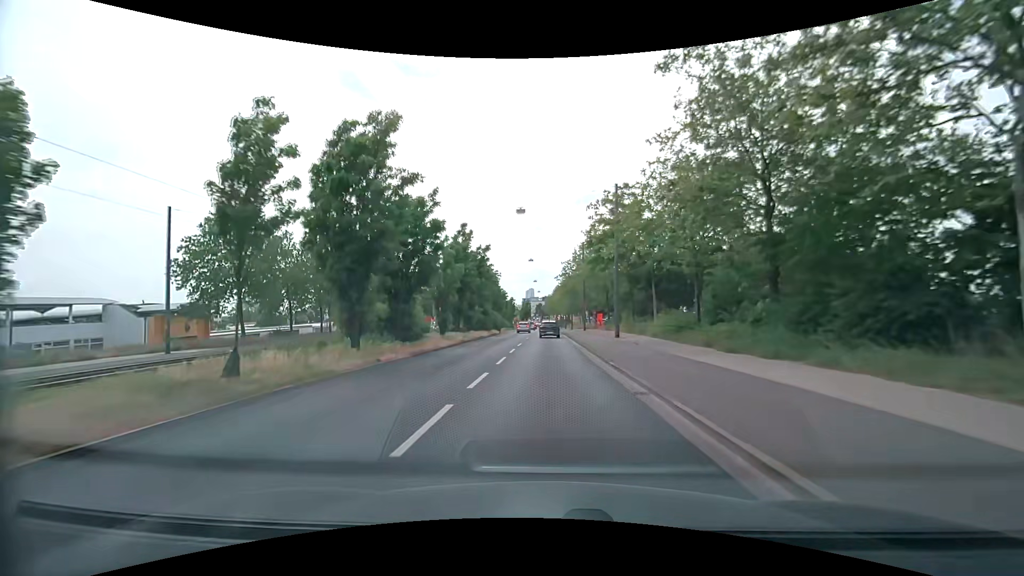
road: primary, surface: asphalt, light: Day
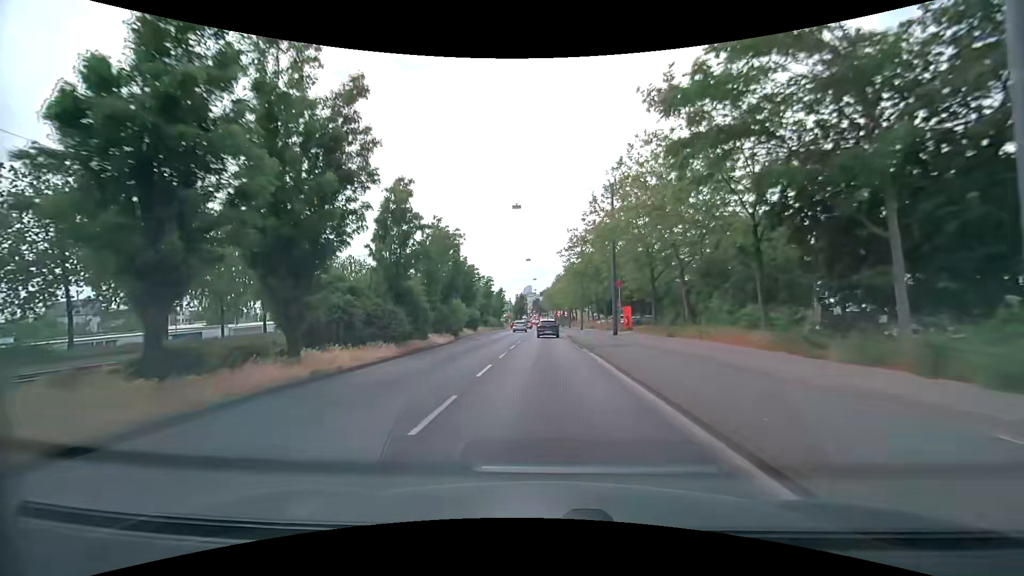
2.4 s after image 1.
(+0.1, +29.0) m; 0°
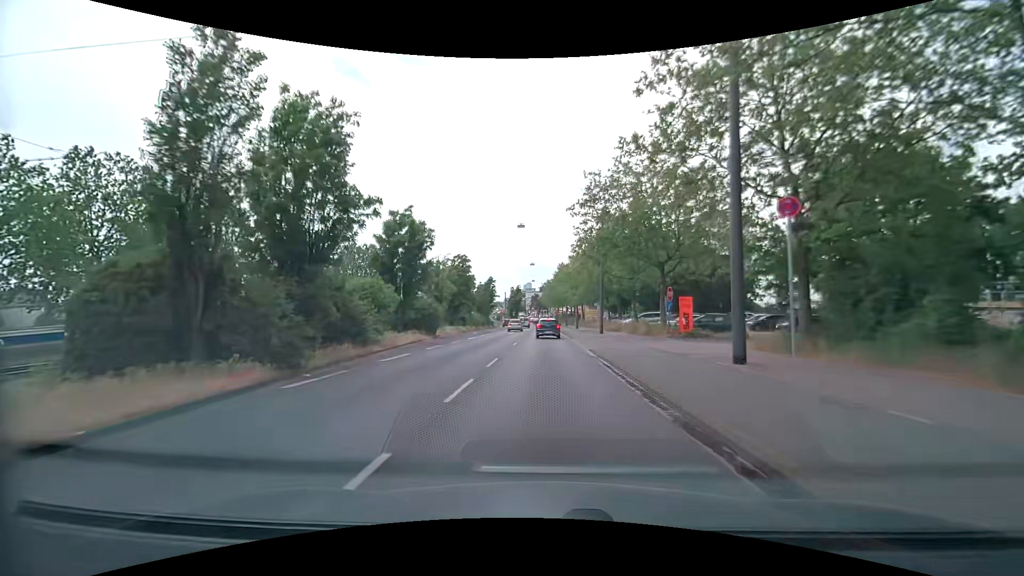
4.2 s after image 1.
(-0.1, +21.8) m; -1°
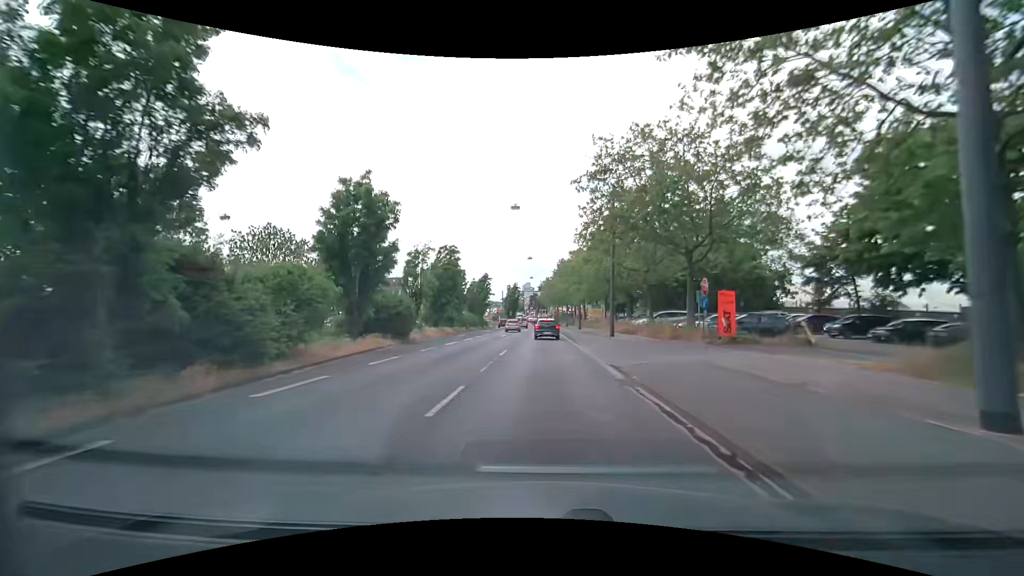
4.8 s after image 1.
(+0.1, +7.0) m; +1°
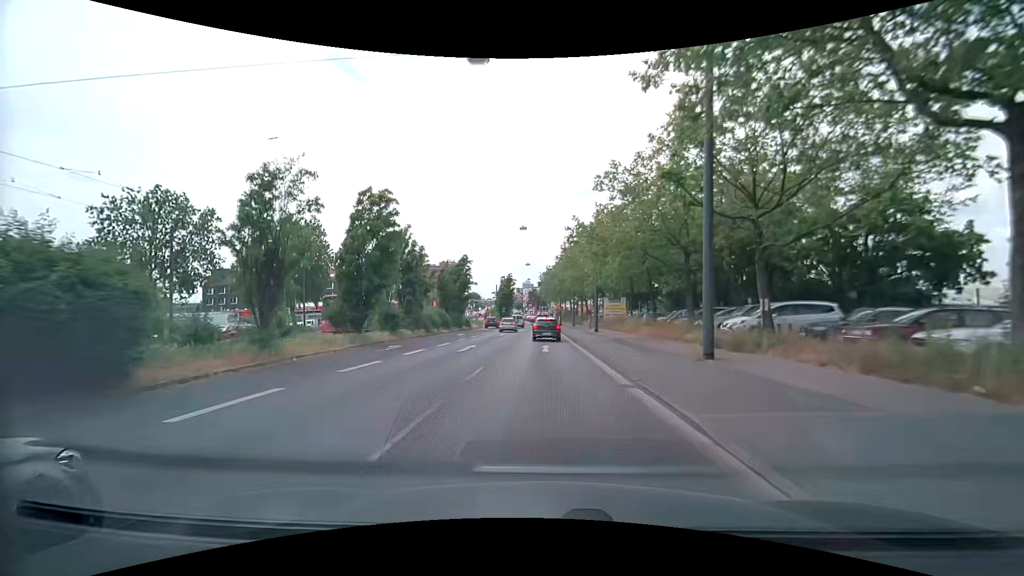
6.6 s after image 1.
(0.0, +19.9) m; 0°
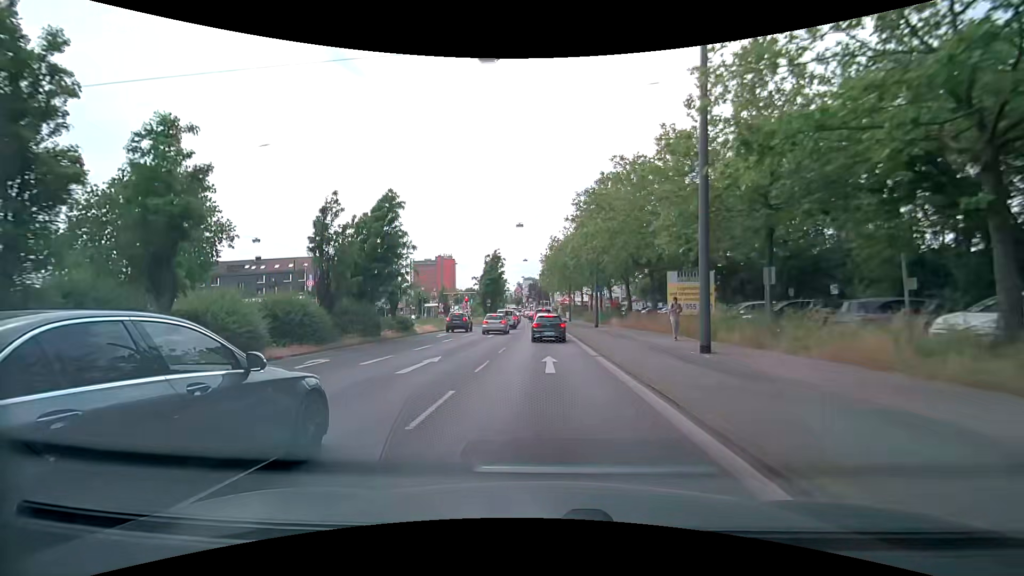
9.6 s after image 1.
(0.0, +28.4) m; 0°
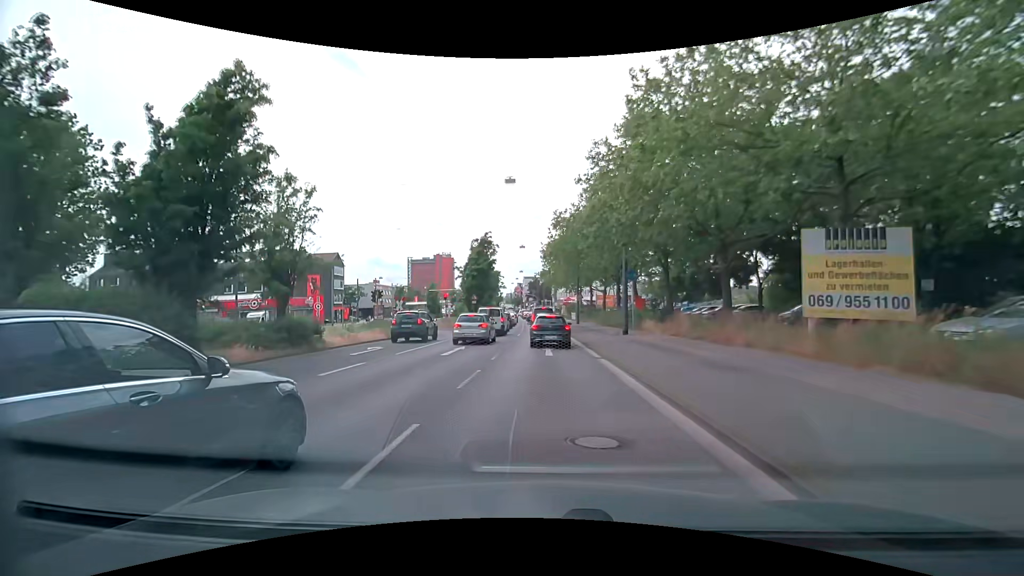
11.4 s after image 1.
(-0.1, +14.6) m; -1°
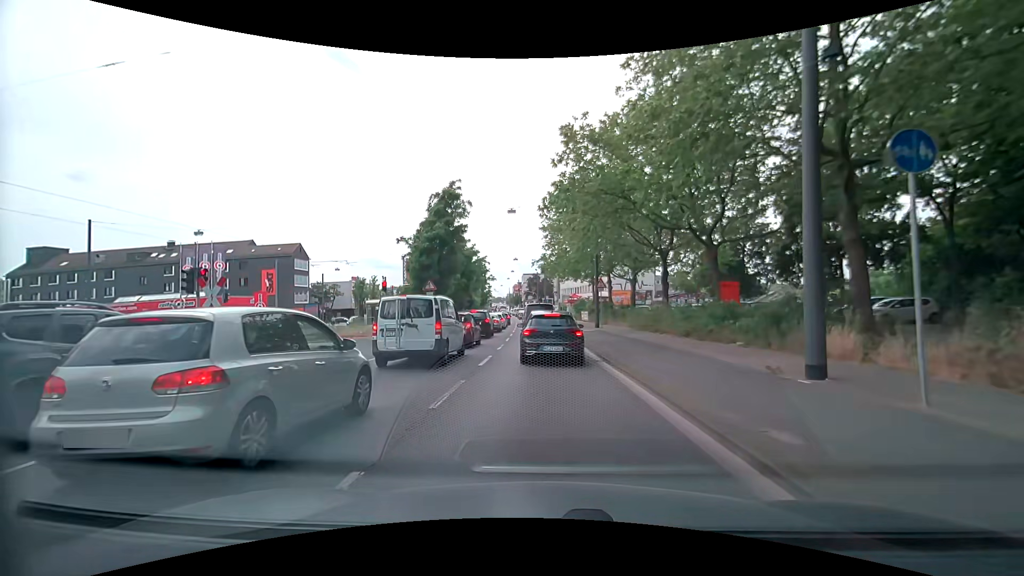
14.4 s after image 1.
(+0.2, +19.6) m; +1°
(0, +10) (-1, +20) (-1, +30) (-2, +40) (-2, +50) (-3, +60) (-4, +70) (-4, +80) (-5, +90) (-6, +100) m
